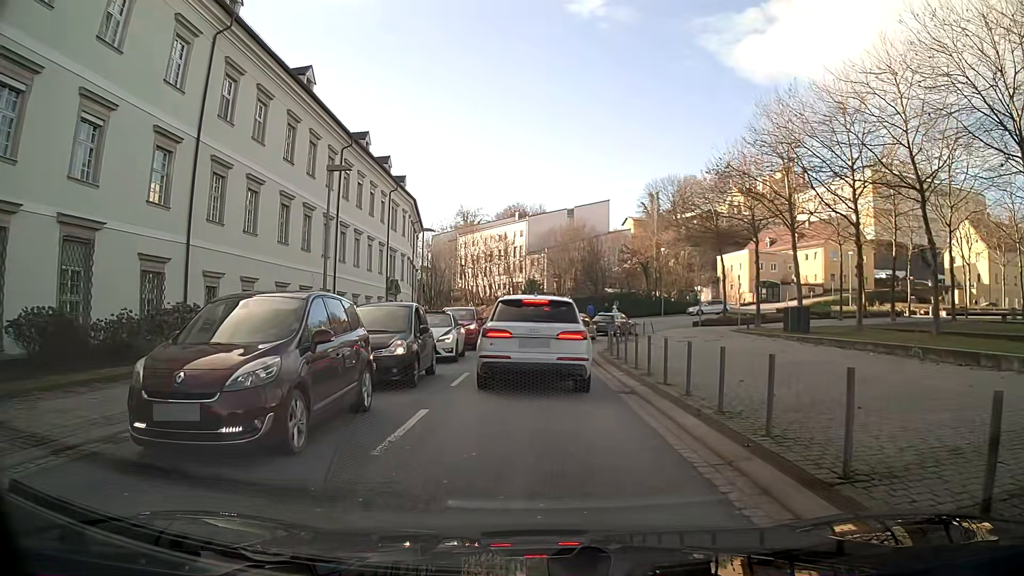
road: tertiary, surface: asphalt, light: Day
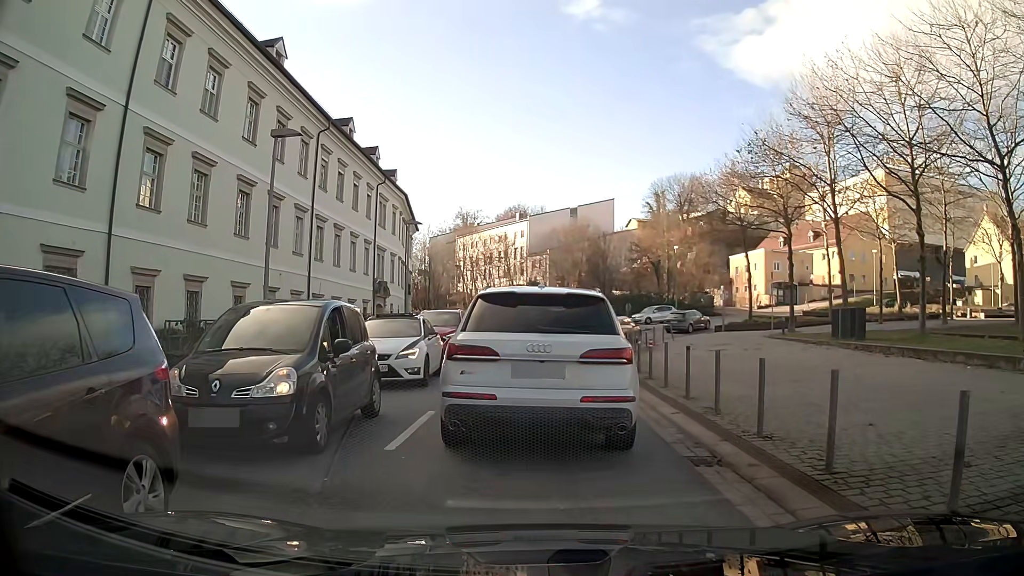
(0.0, +5.4) m; 0°
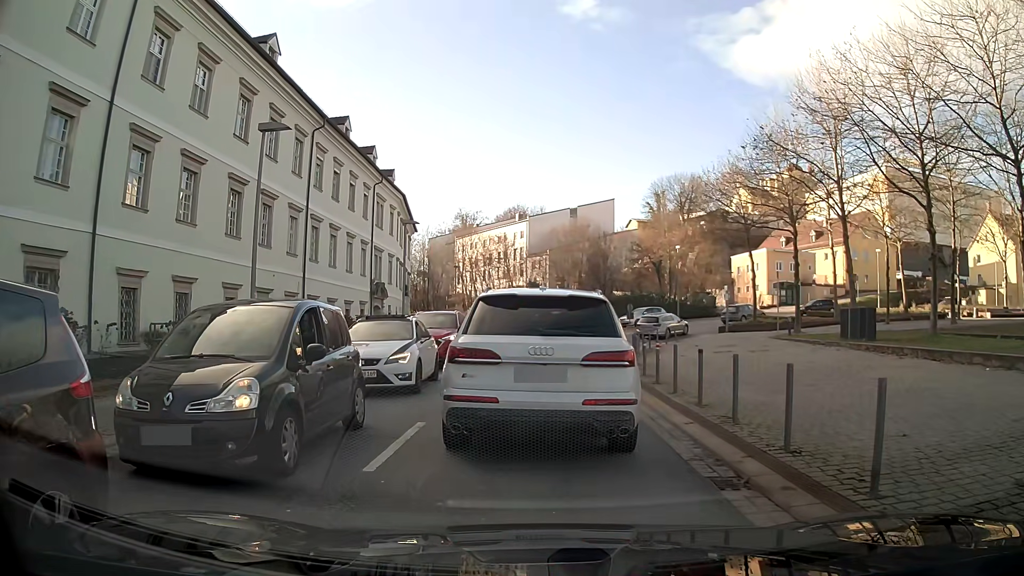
(0.0, +0.9) m; 0°
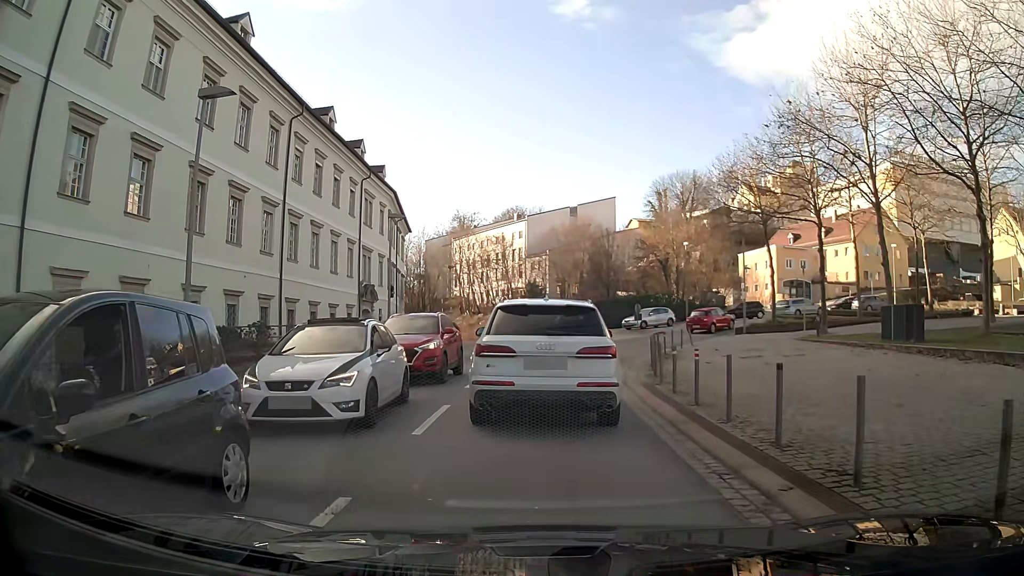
(+0.1, +3.8) m; 0°
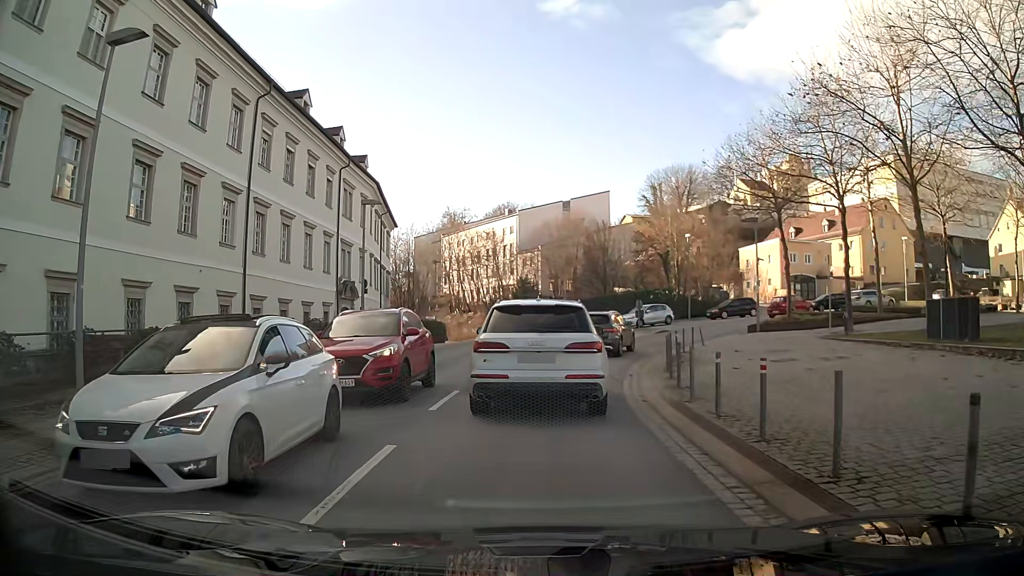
(0.0, +3.8) m; 0°
